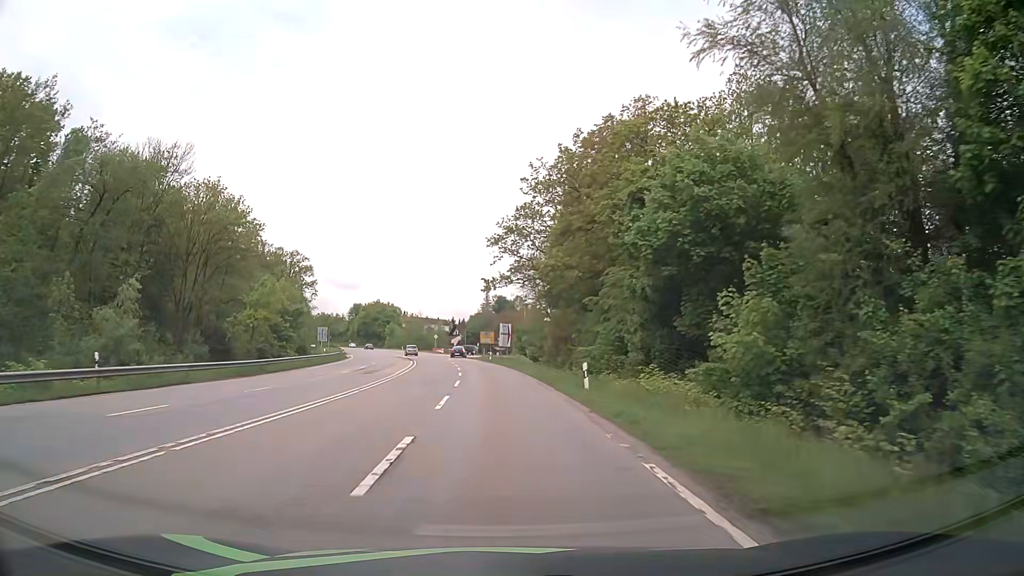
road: secondary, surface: asphalt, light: Day
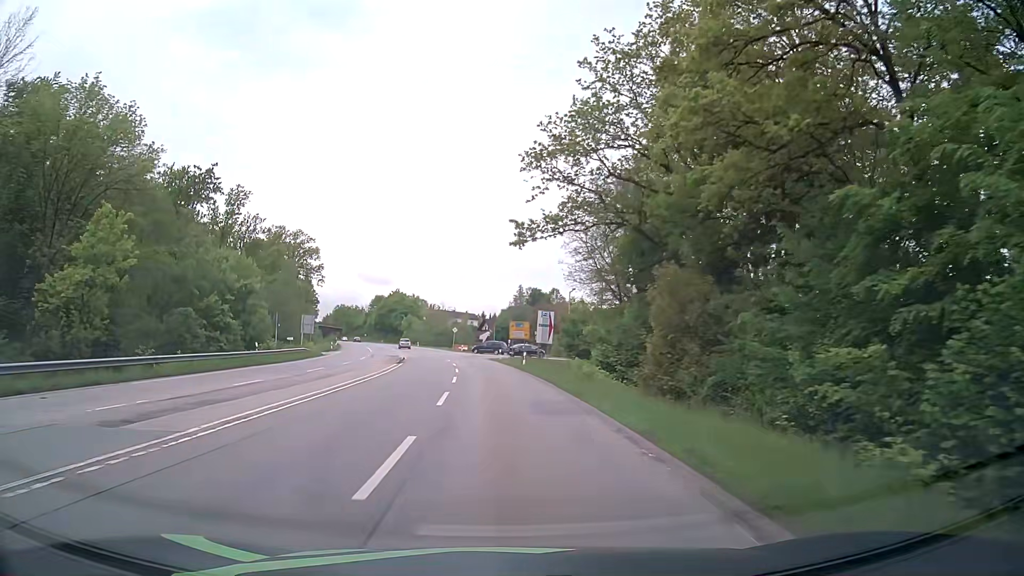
(-0.6, +27.4) m; -3°
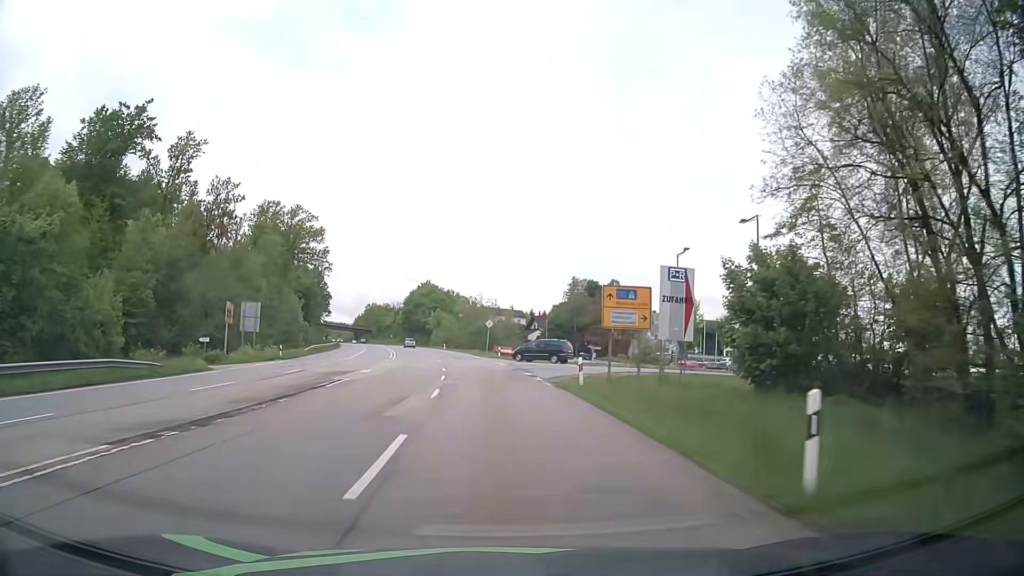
(-1.2, +36.6) m; -4°
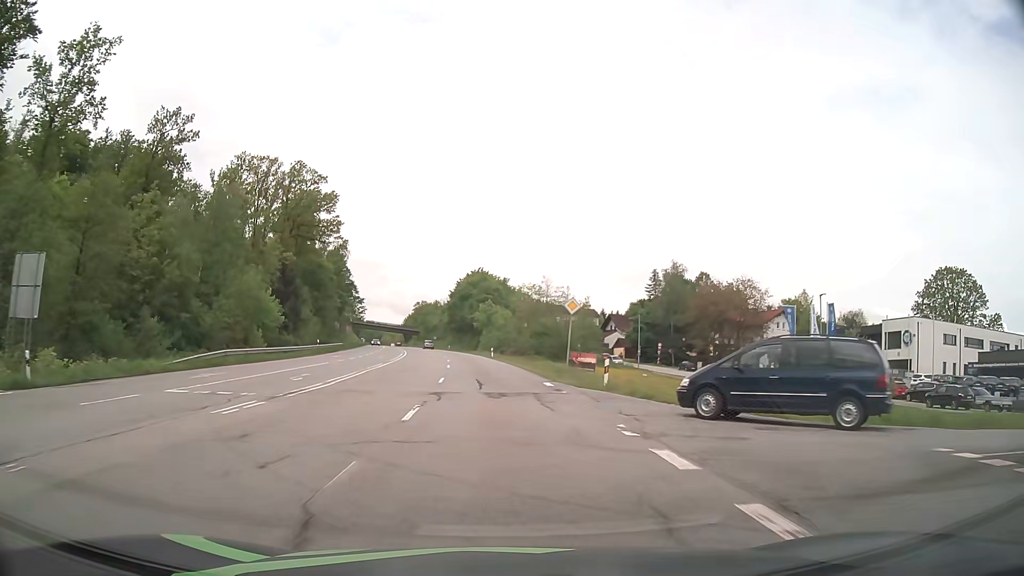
(-1.8, +36.6) m; -6°
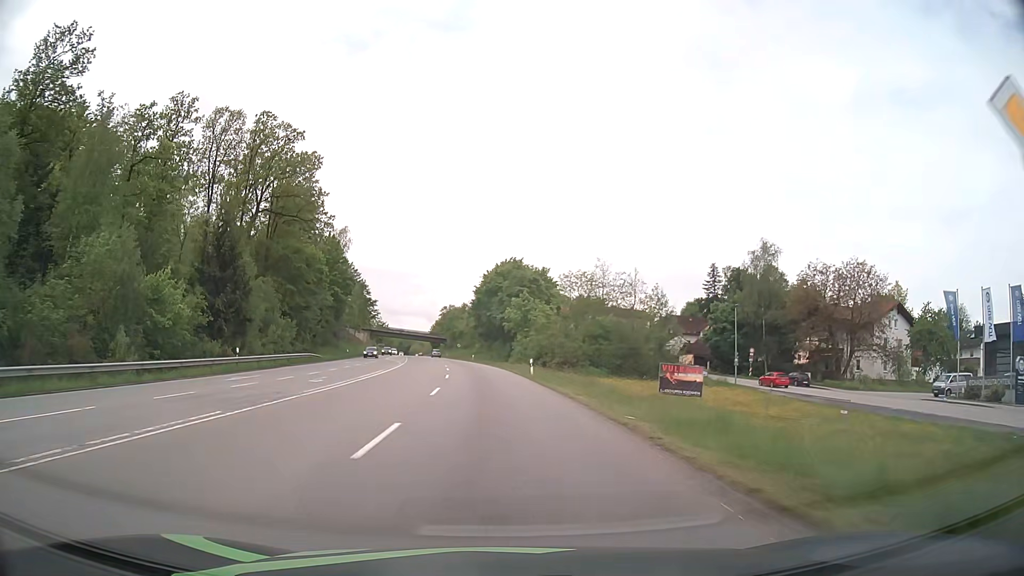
(-0.6, +27.5) m; -3°
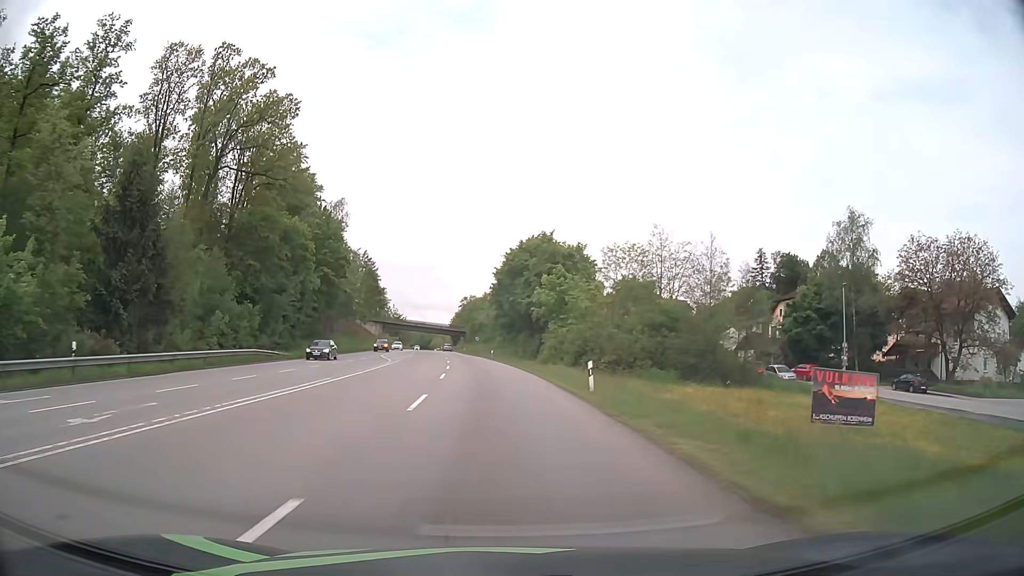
(-0.2, +18.3) m; -2°
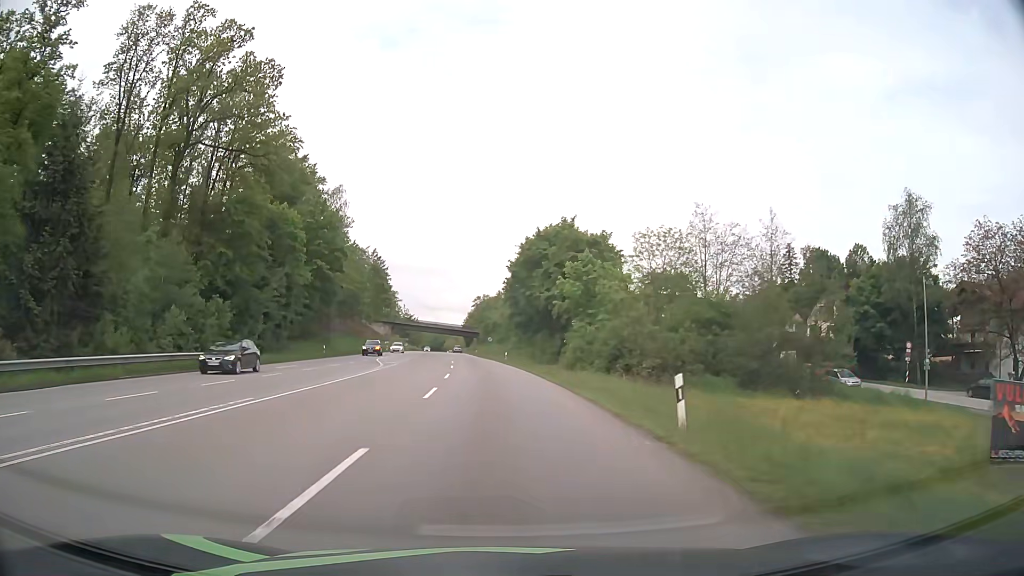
(-0.1, +9.2) m; -1°
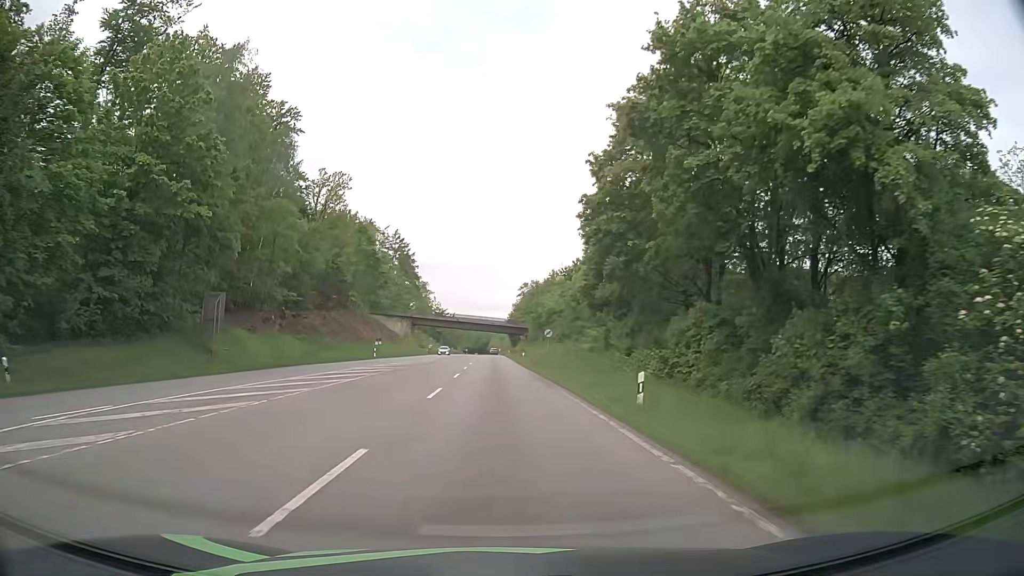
(-1.8, +45.9) m; -4°
(0, +10) (0, +20) (-1, +30) (-1, +40) (-1, +50) (-1, +60) (-2, +70) (-2, +80) (-2, +90) (-3, +100) m
